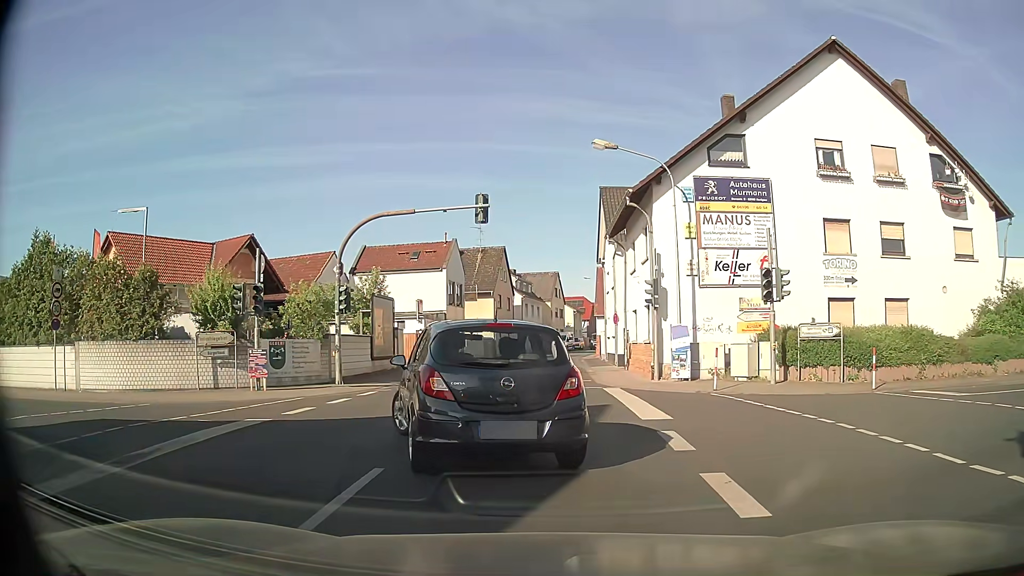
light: Day
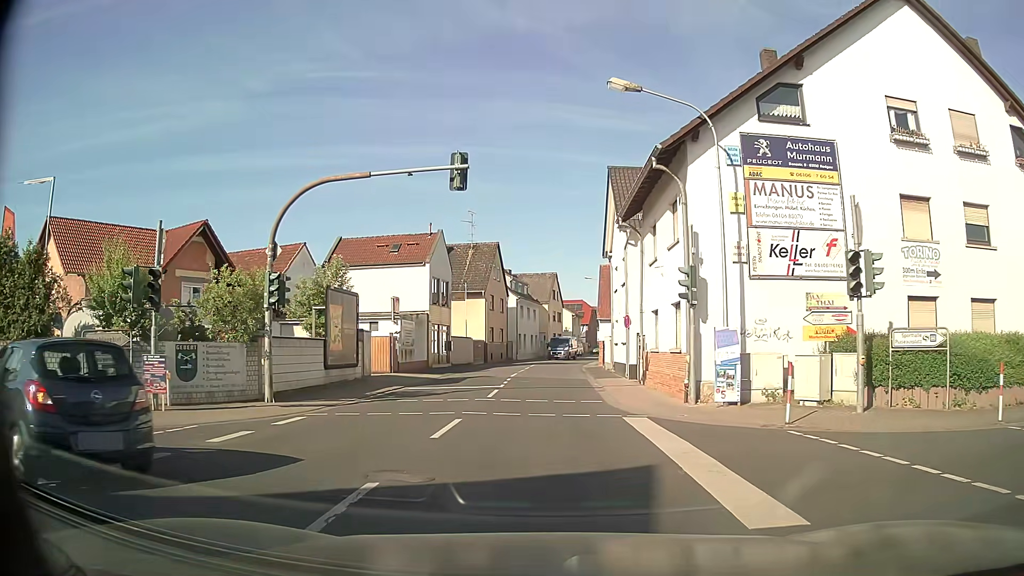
(-0.2, +6.3) m; -2°
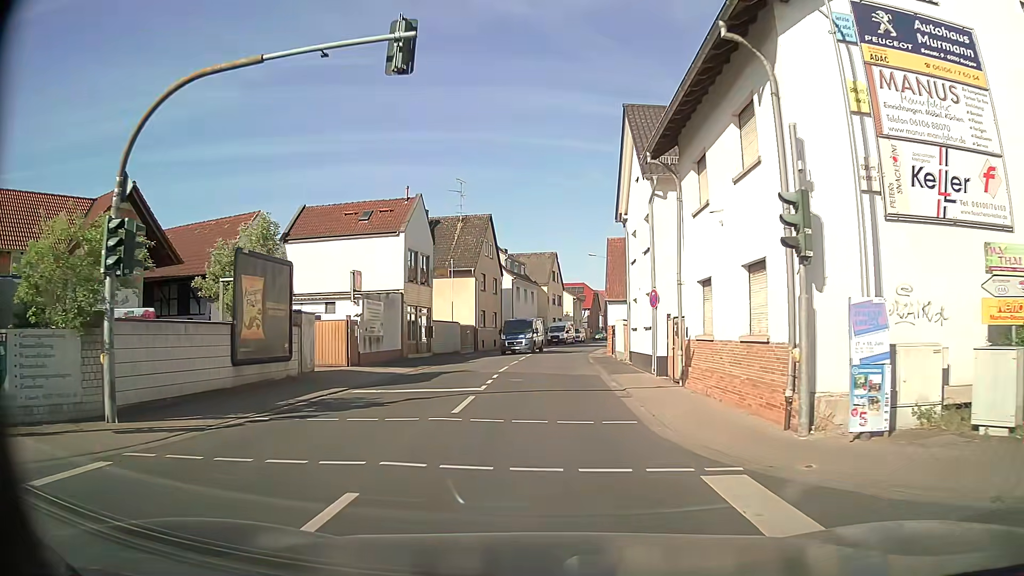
(-0.1, +7.6) m; -1°
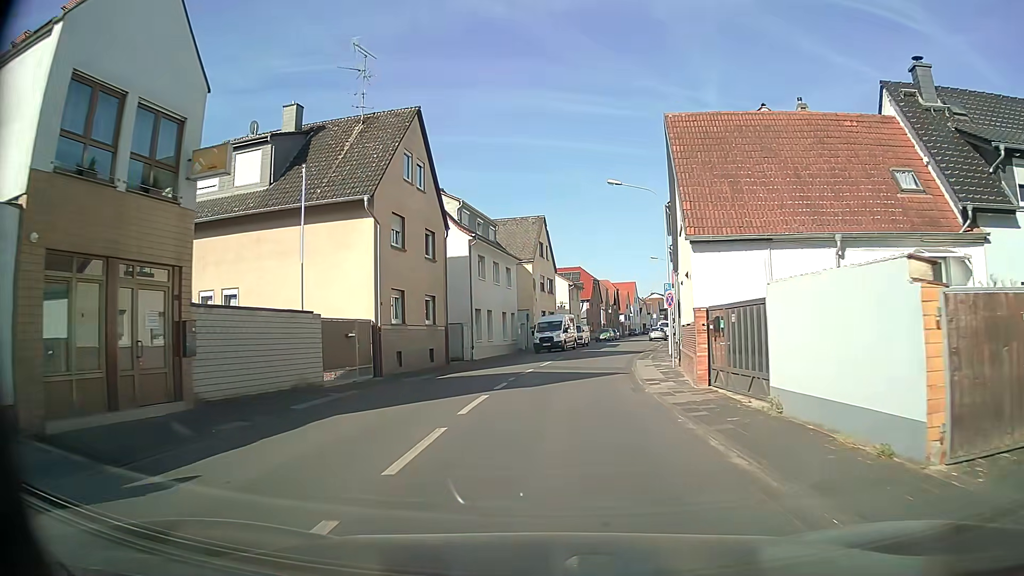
(0.0, +26.8) m; +1°
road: tertiary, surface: asphalt
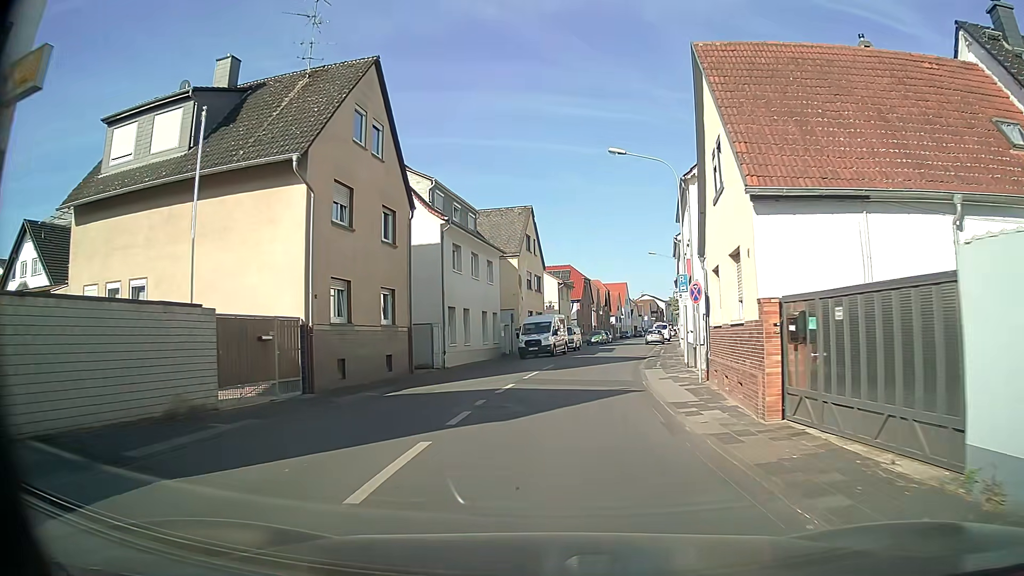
(0.0, +5.7) m; +1°
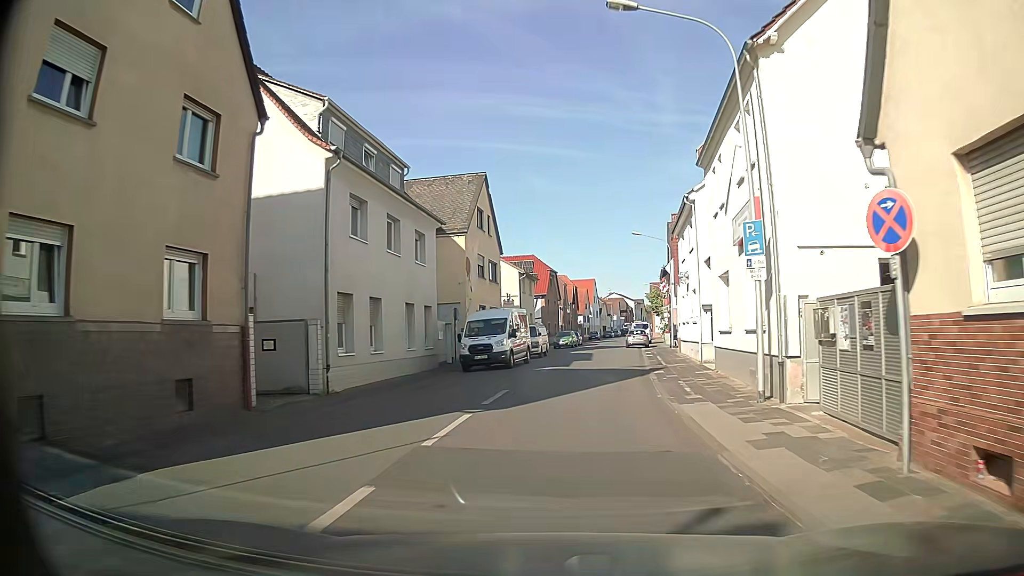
(+0.3, +11.5) m; +3°
